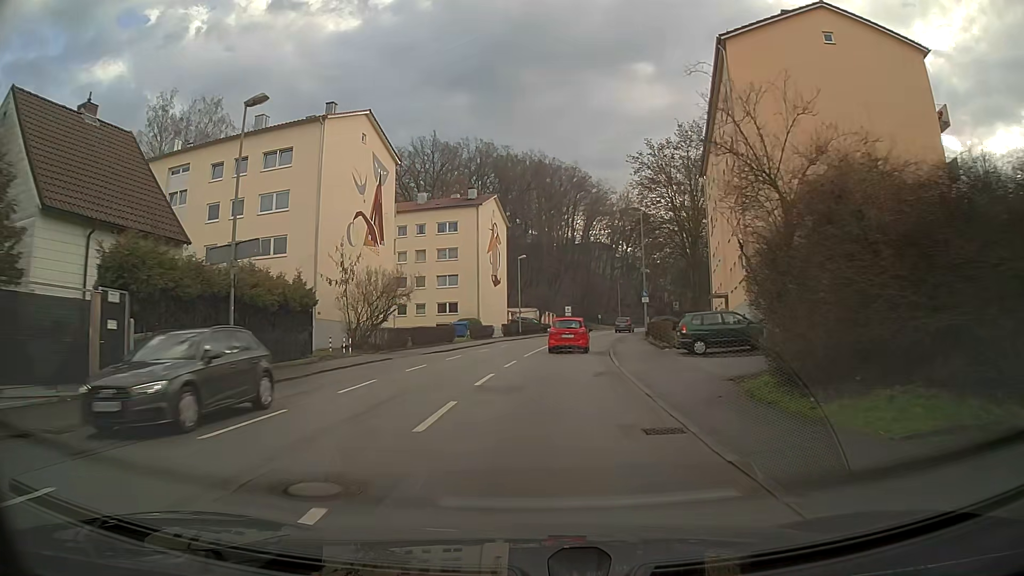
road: tertiary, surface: asphalt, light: Day
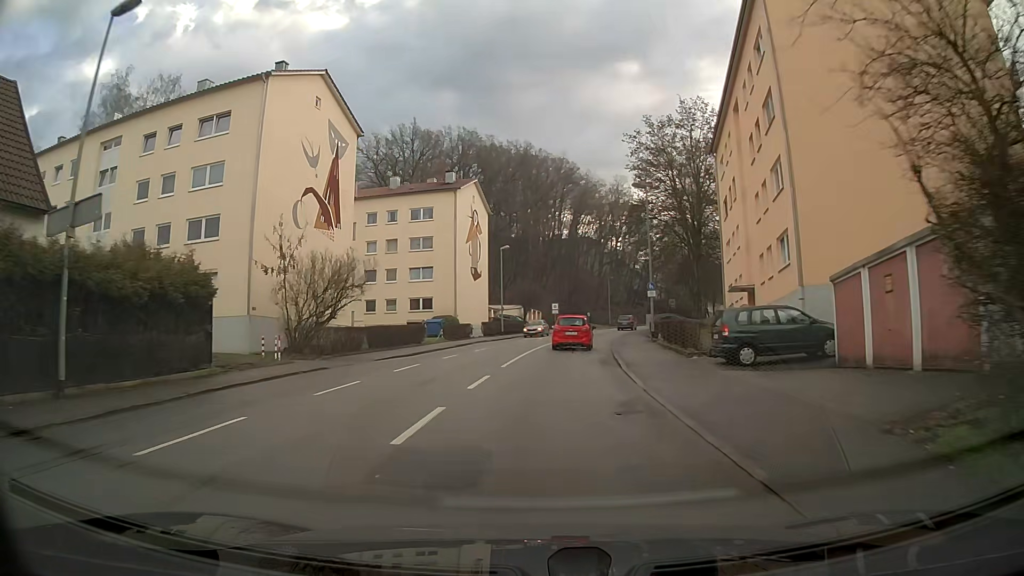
(+0.1, +7.2) m; +1°
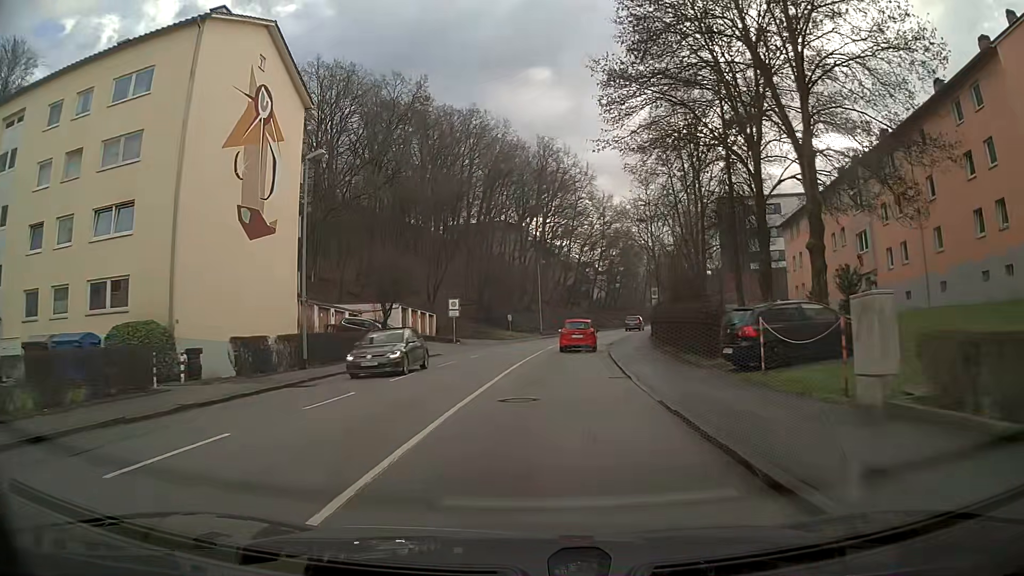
(+2.4, +37.1) m; +7°
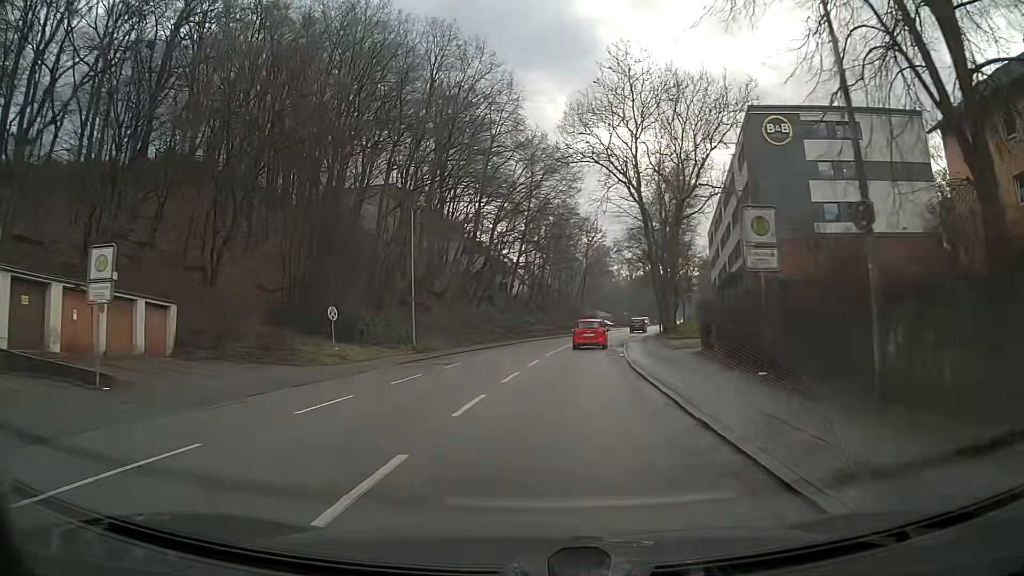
(+2.2, +37.6) m; +8°
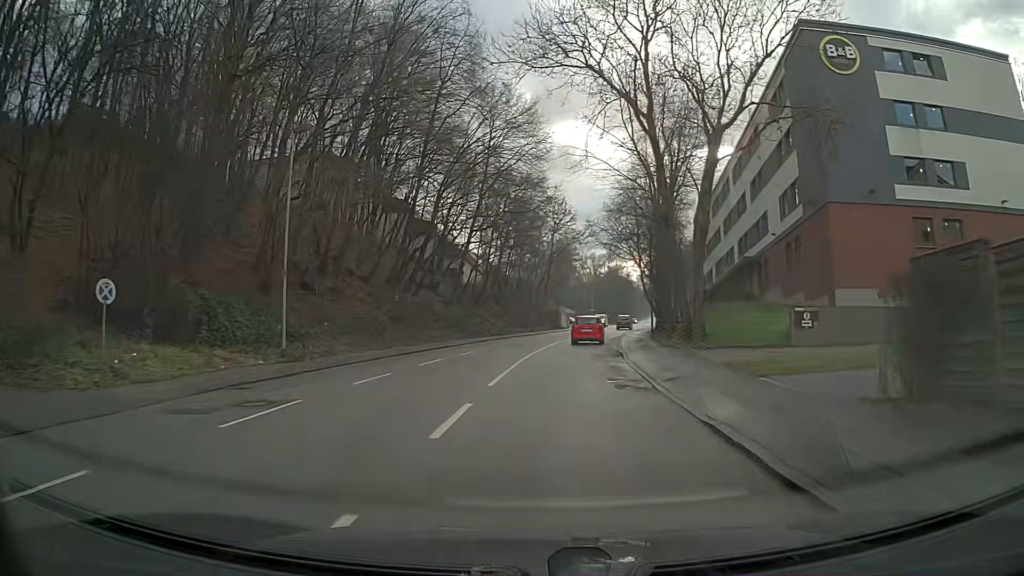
(+0.5, +14.4) m; +4°
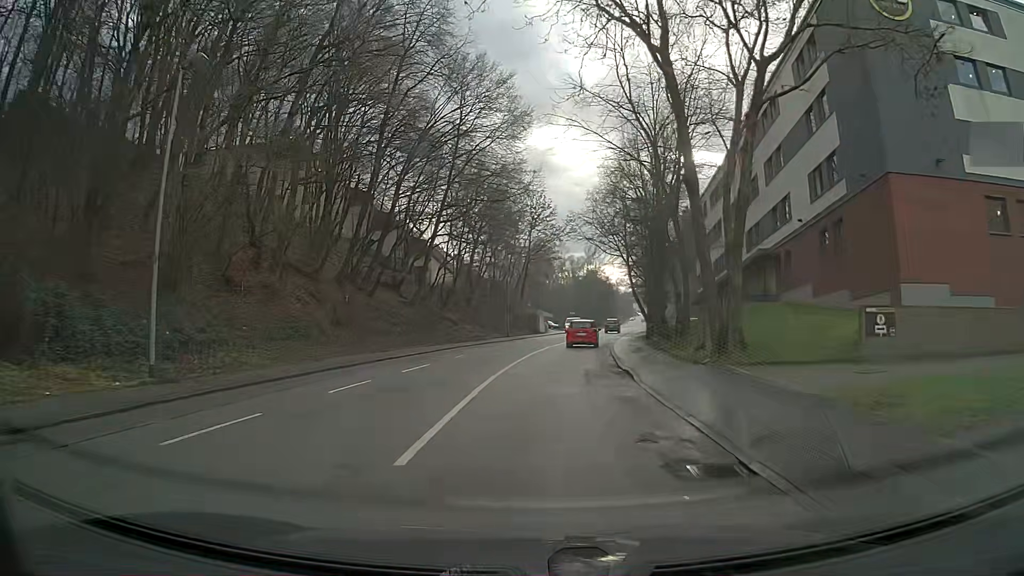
(+0.1, +7.2) m; +2°
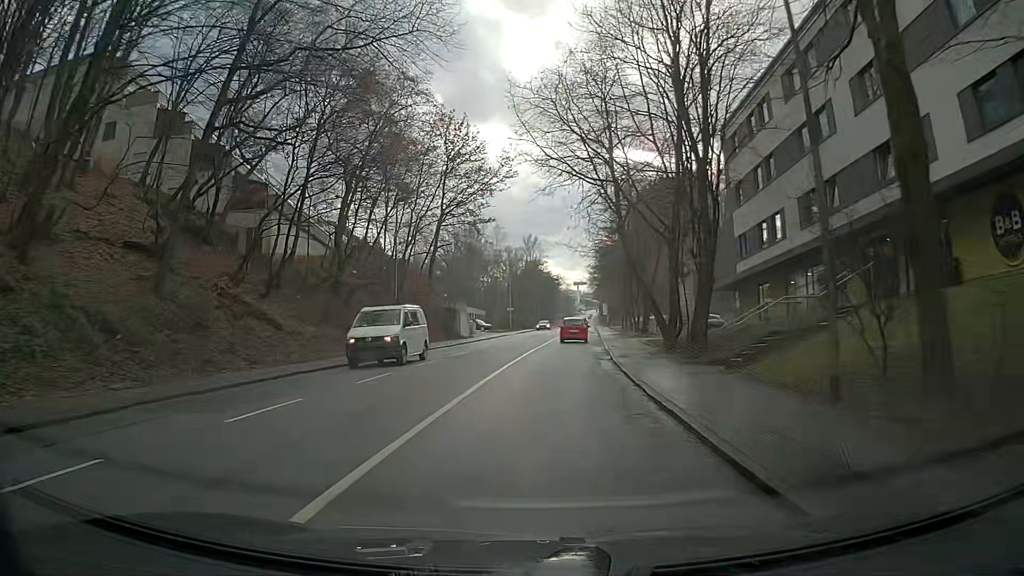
(+1.3, +29.1) m; +5°
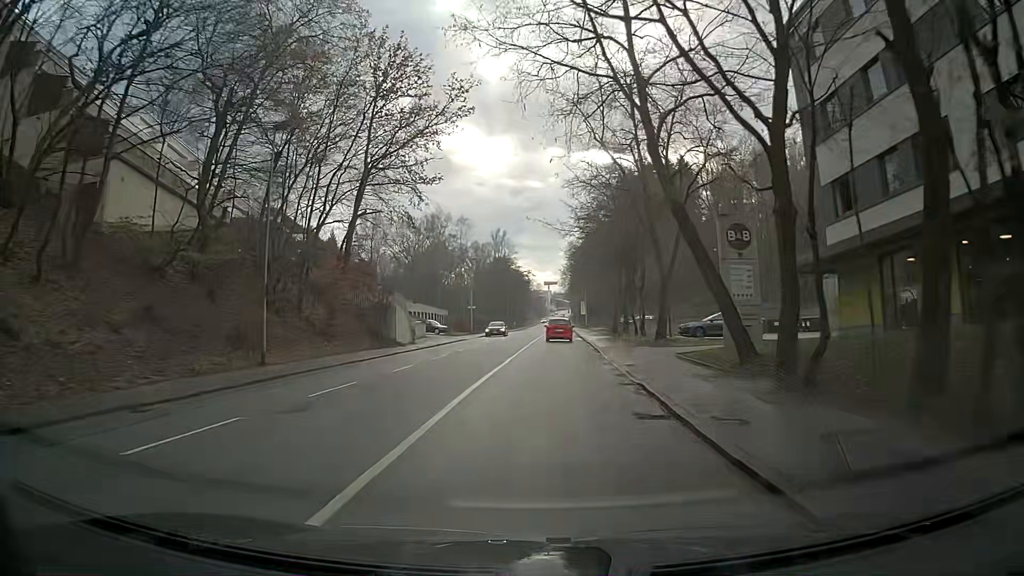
(+0.3, +14.9) m; +3°
(0, +10) (0, +20) (+1, +30) (+1, +40) (+1, +50) (+2, +60) (+2, +70) (+3, +80) (+3, +90) (+3, +100) m
